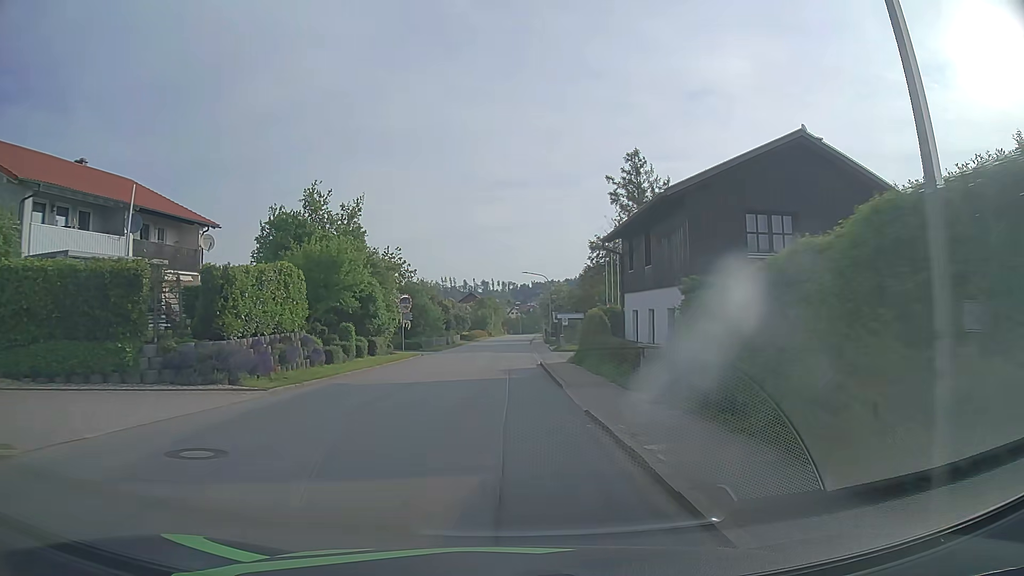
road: tertiary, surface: asphalt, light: Day
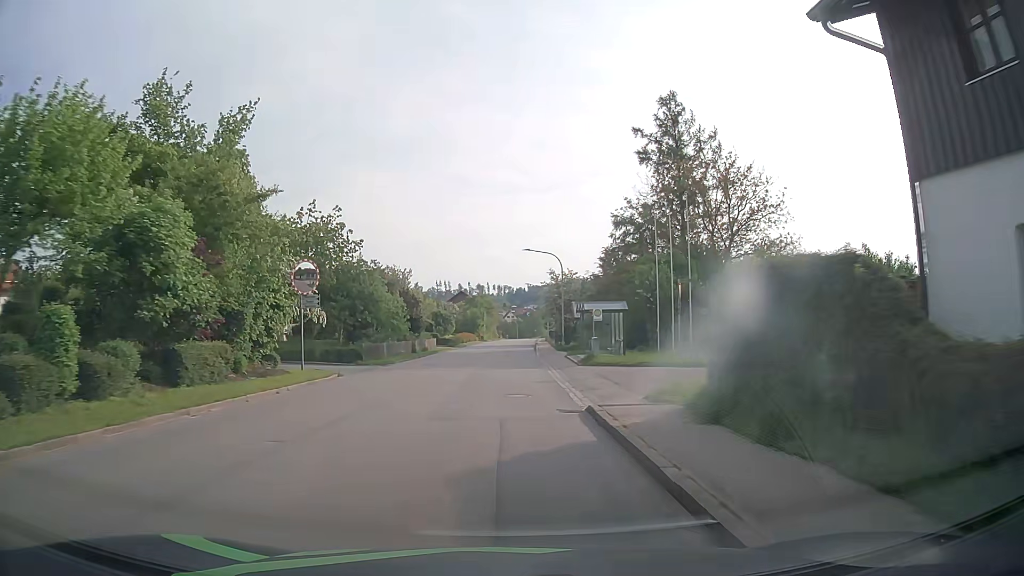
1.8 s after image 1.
(+0.1, +20.8) m; +1°
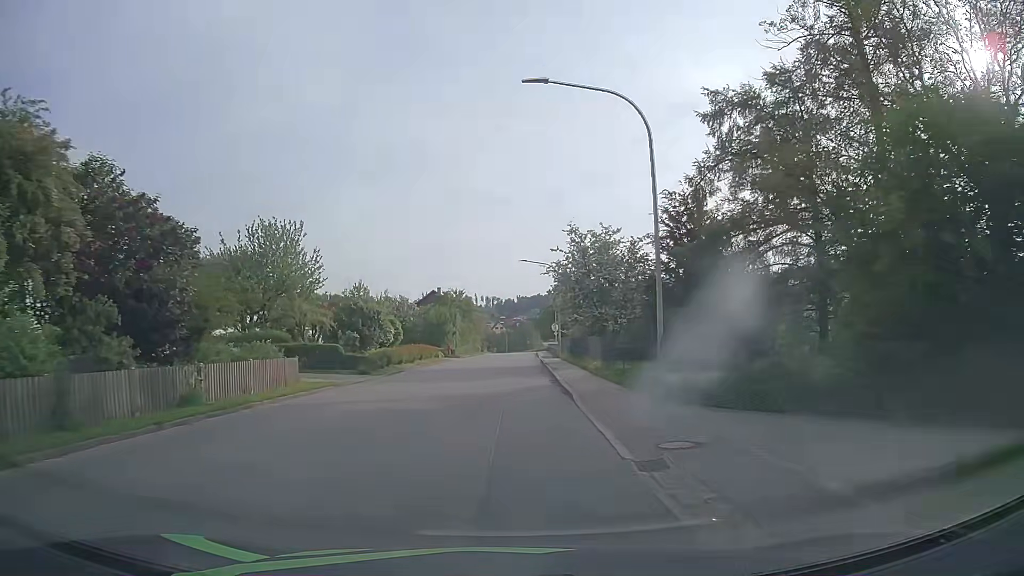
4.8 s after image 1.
(+0.3, +34.8) m; +1°
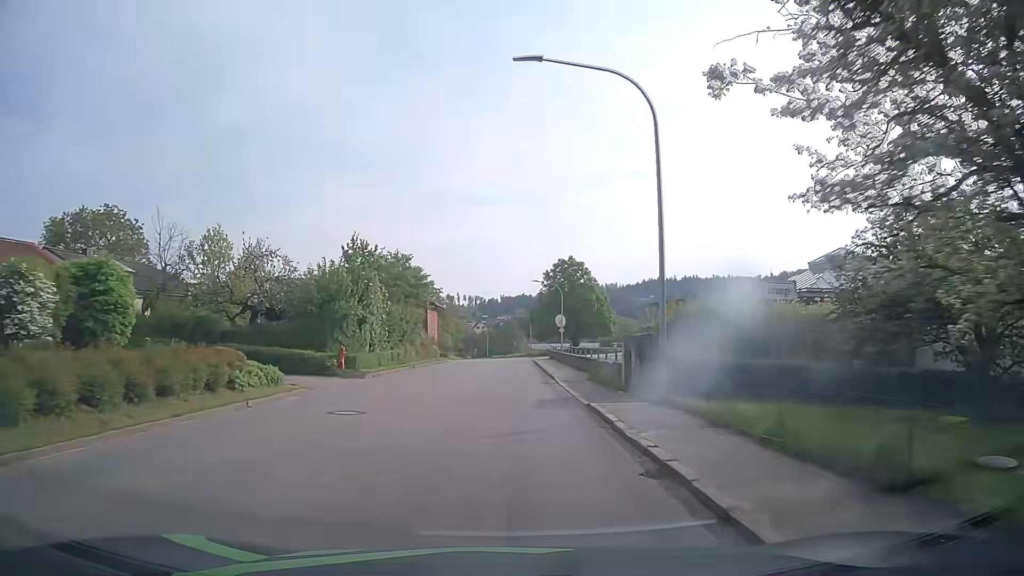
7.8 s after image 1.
(+0.3, +36.4) m; +1°
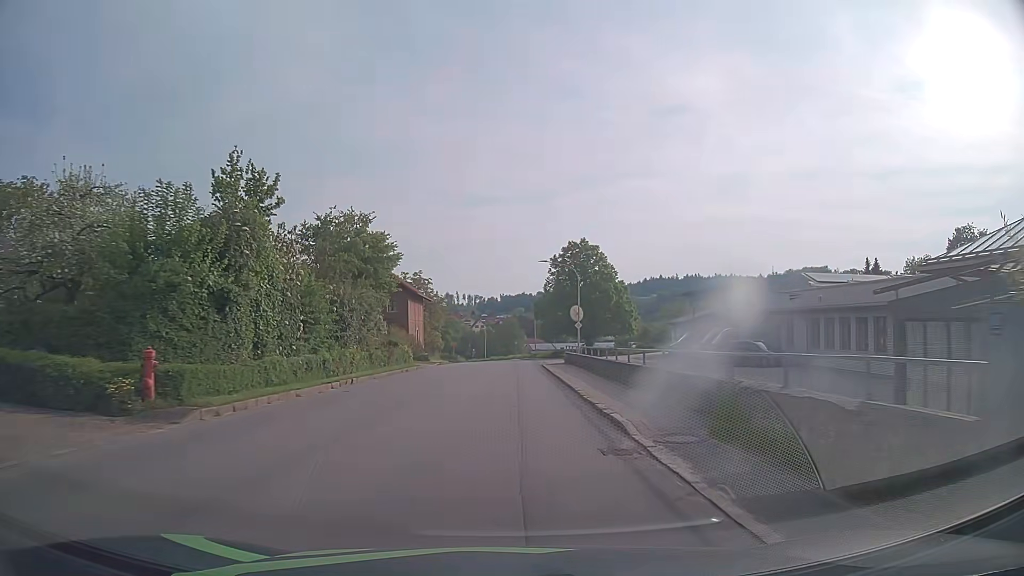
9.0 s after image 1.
(0.0, +15.1) m; 0°
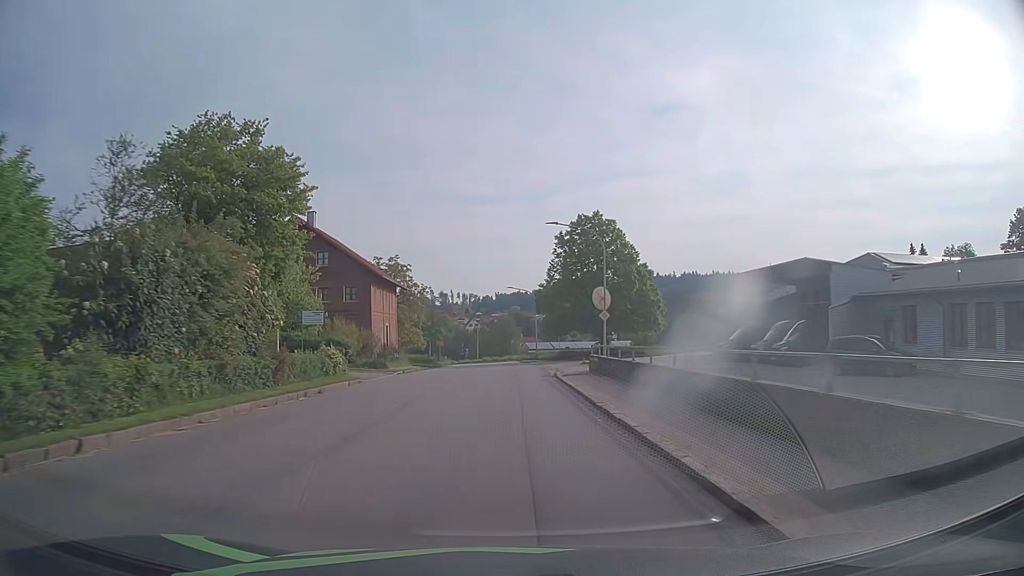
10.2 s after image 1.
(0.0, +15.2) m; +1°
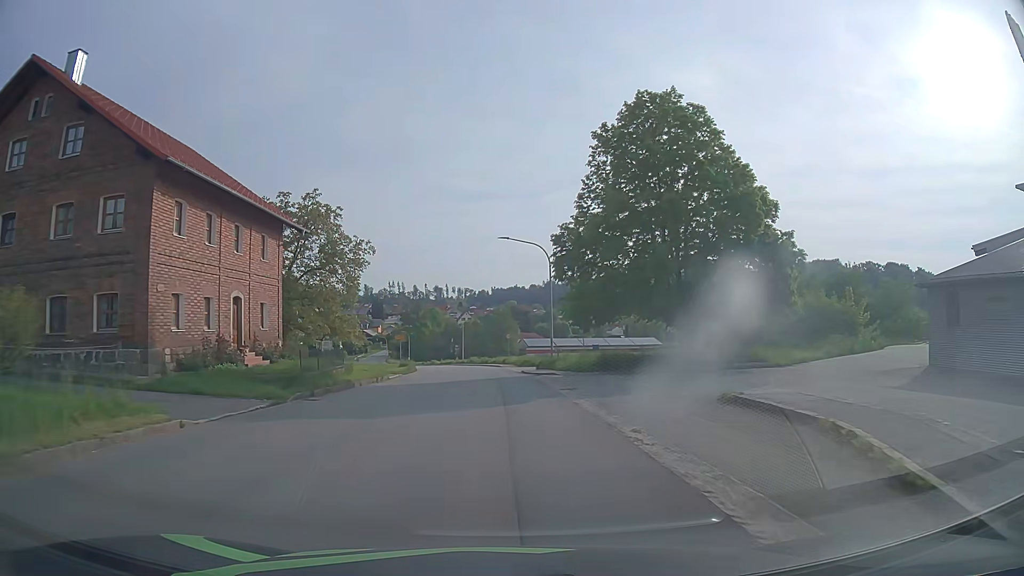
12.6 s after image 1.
(+0.1, +30.1) m; 0°
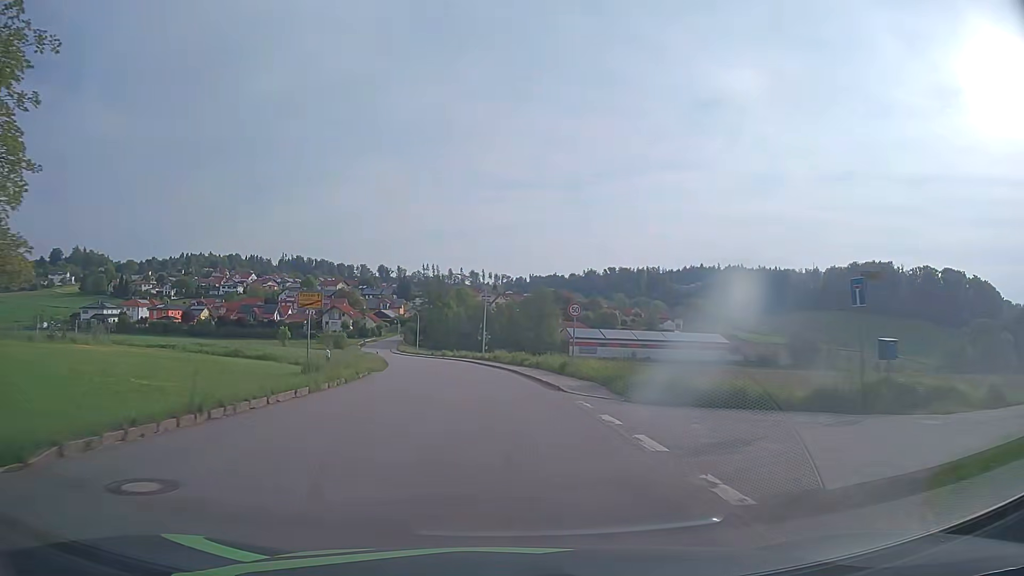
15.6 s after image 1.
(-1.2, +37.1) m; -3°
